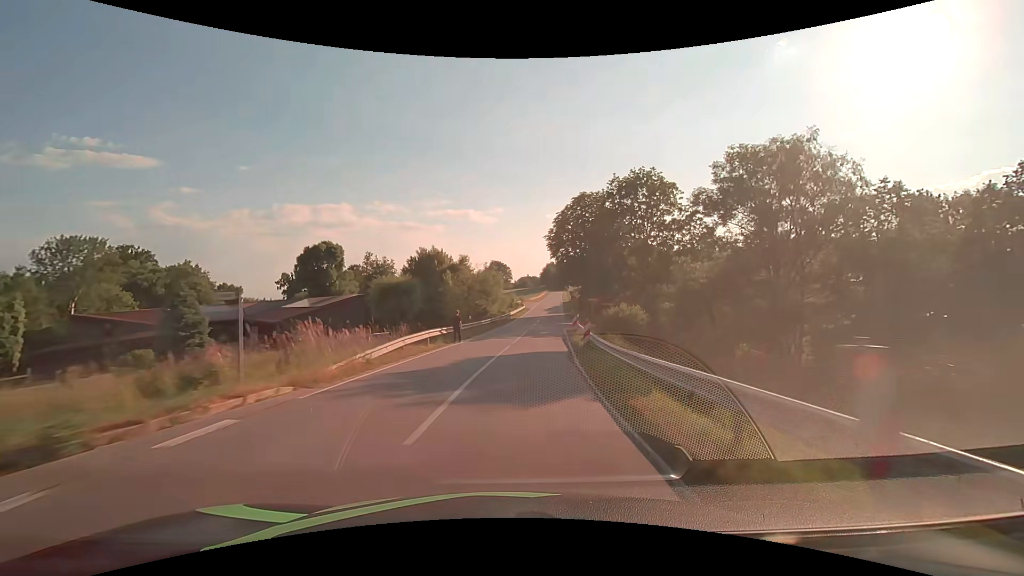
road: secondary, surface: asphalt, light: Day
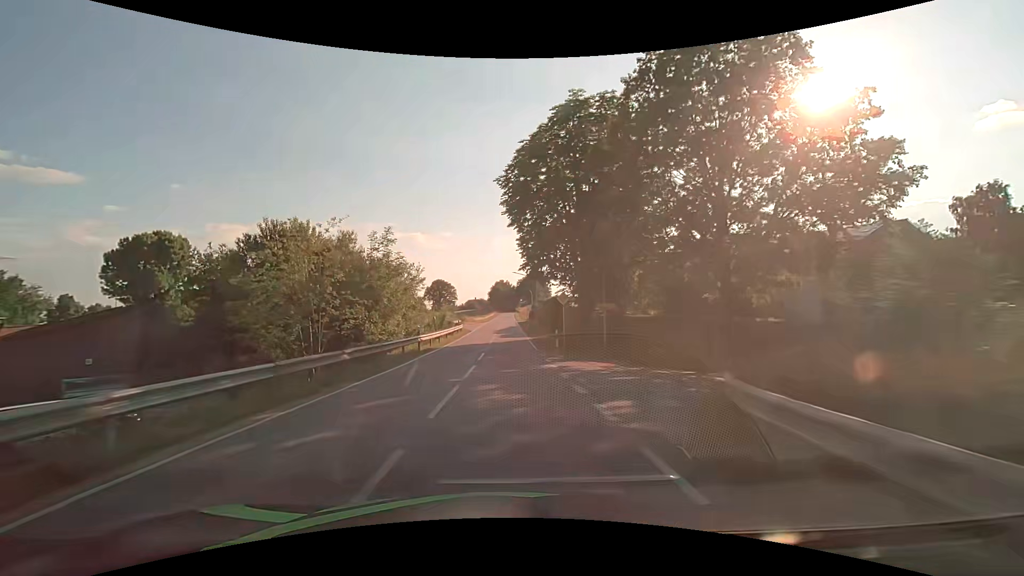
(+2.1, +31.9) m; +6°
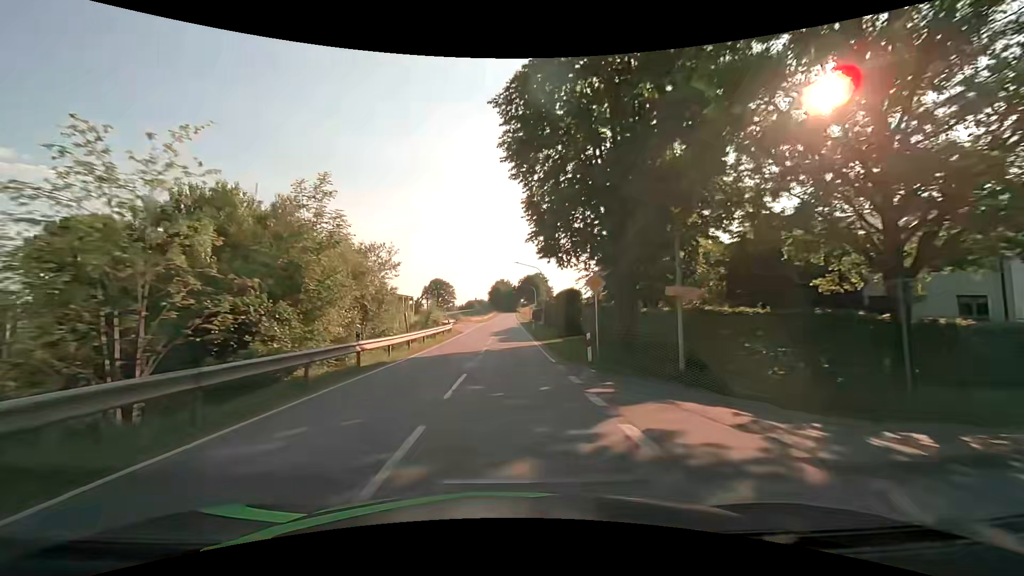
(0.0, +10.7) m; 0°
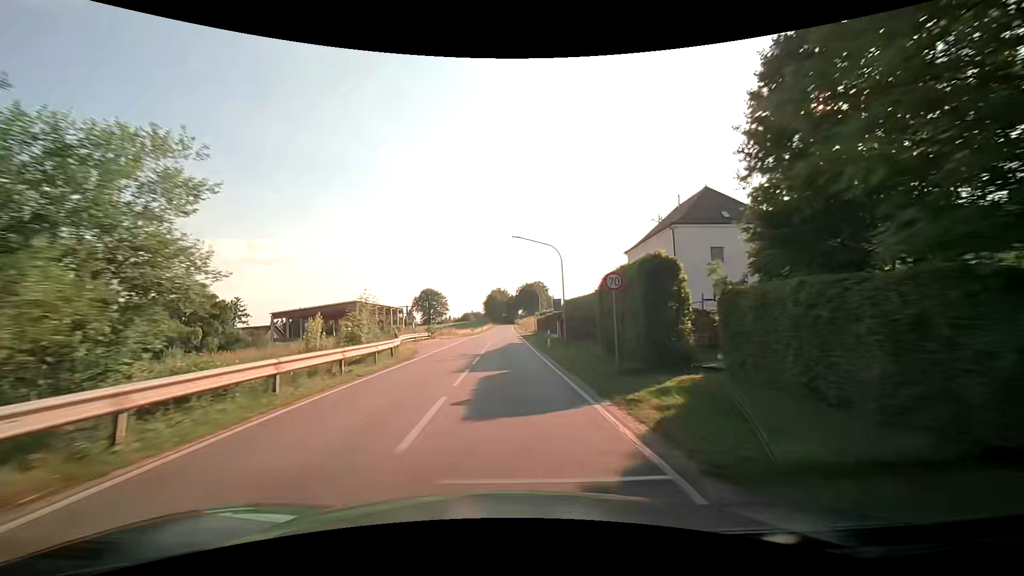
(+0.1, +21.5) m; 0°
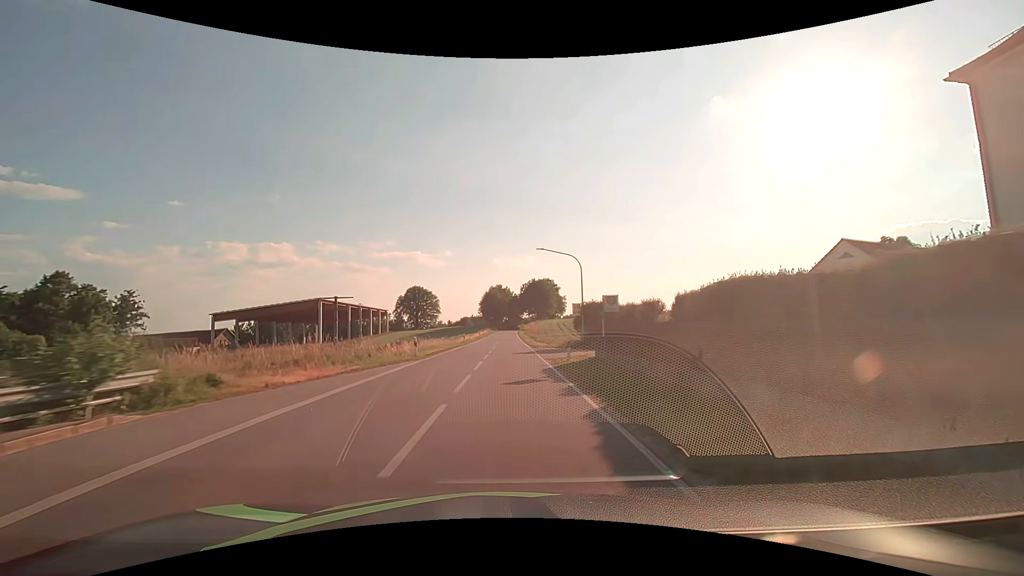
(-0.1, +42.4) m; 0°
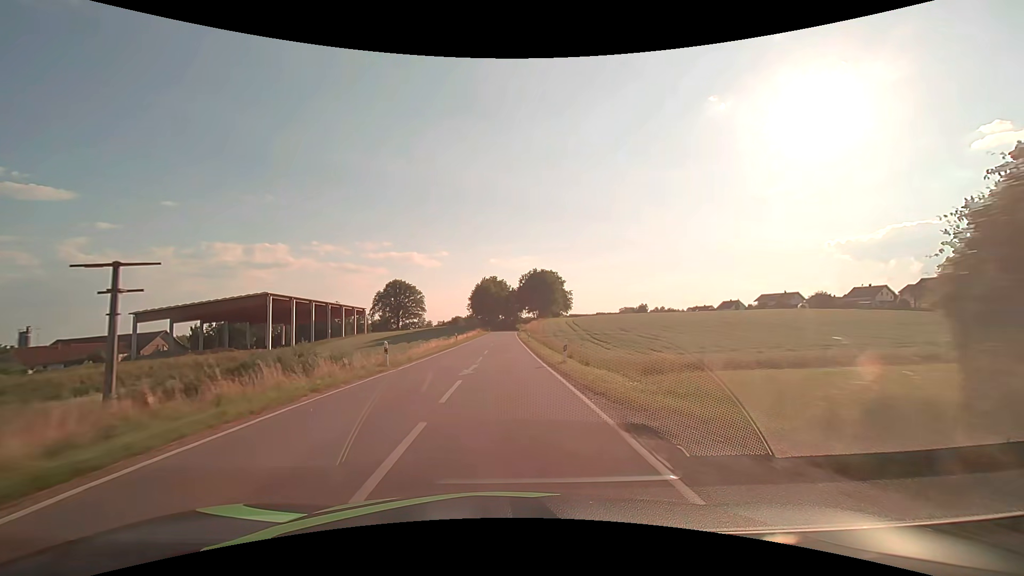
(+0.1, +31.8) m; 0°
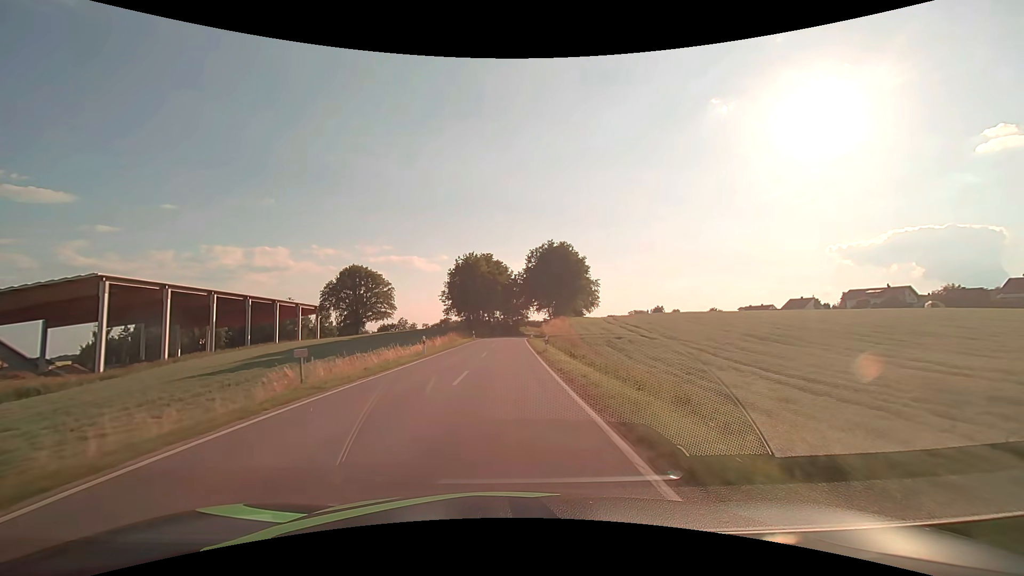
(-0.1, +53.3) m; 0°
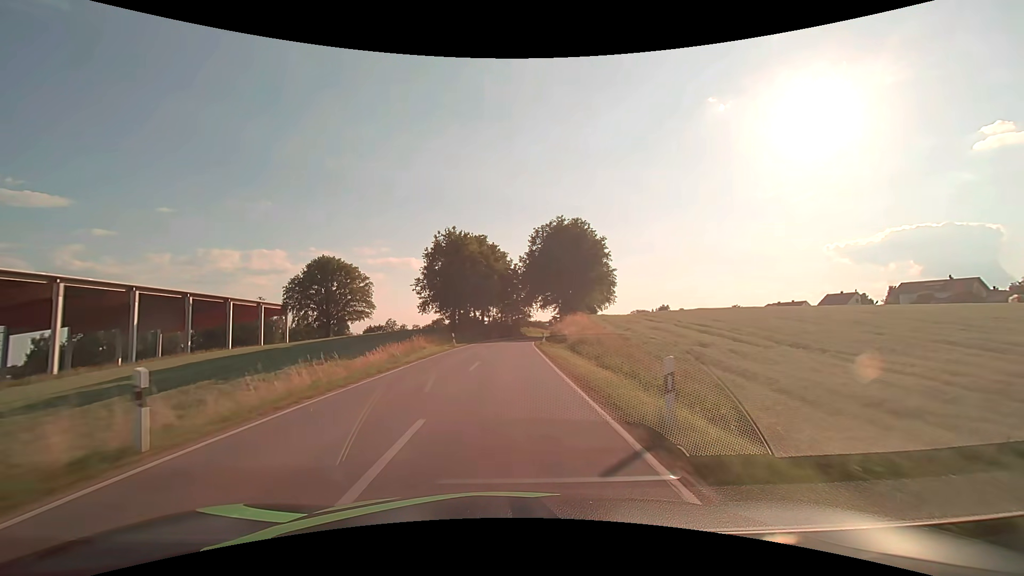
(0.0, +21.4) m; 0°
(0, +10) (0, +20) (0, +30) (0, +40) (+1, +50) (+2, +60) (+3, +70) (+4, +80) (+5, +90) (+7, +100) m
